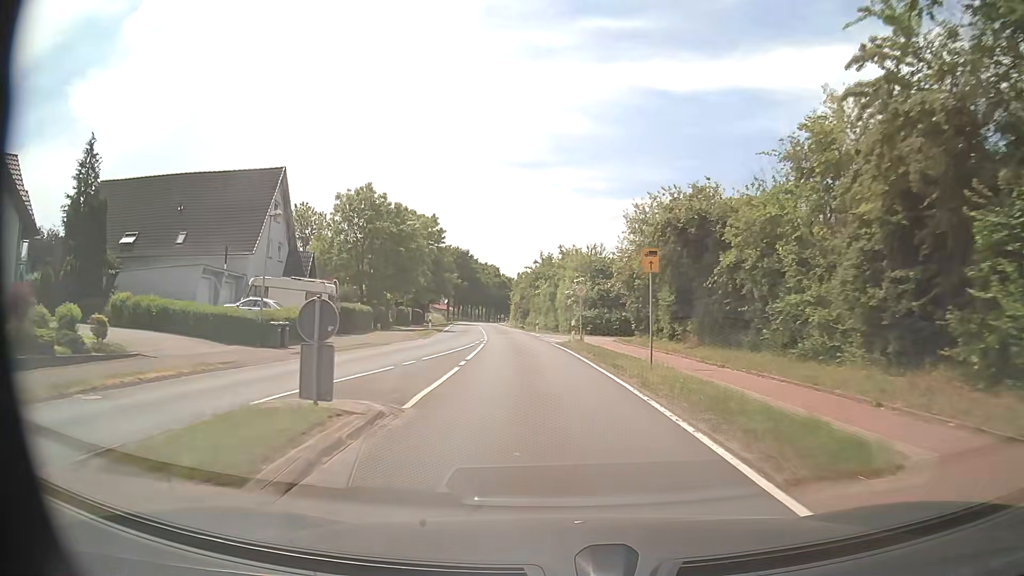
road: secondary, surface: asphalt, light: Day
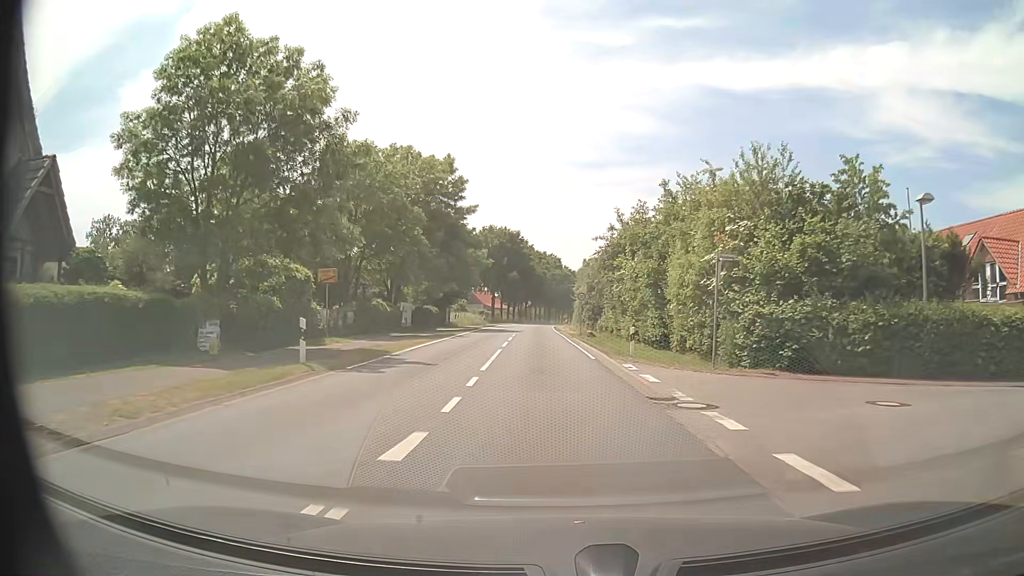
(-1.8, +32.1) m; -5°
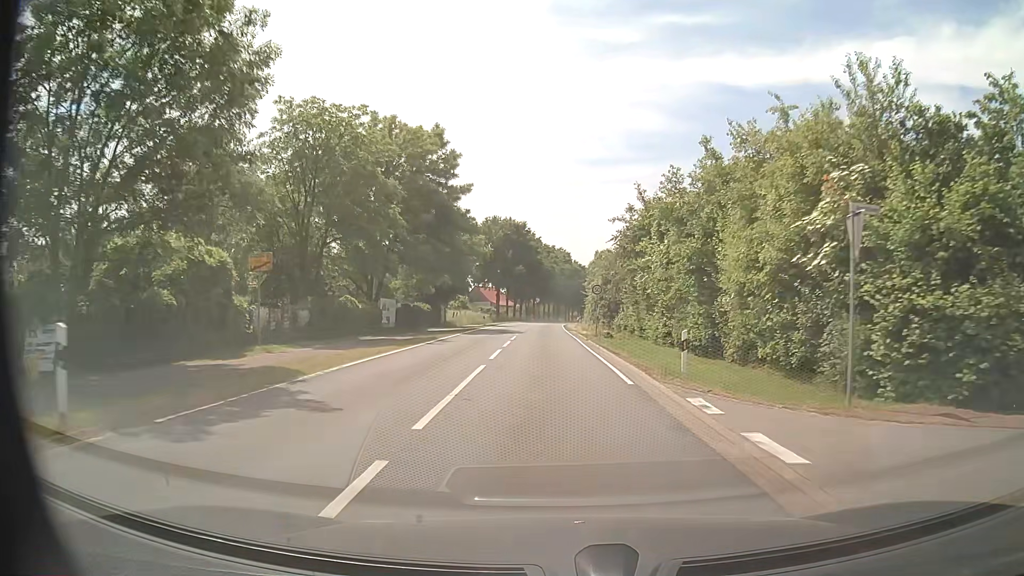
(-0.1, +8.1) m; -1°
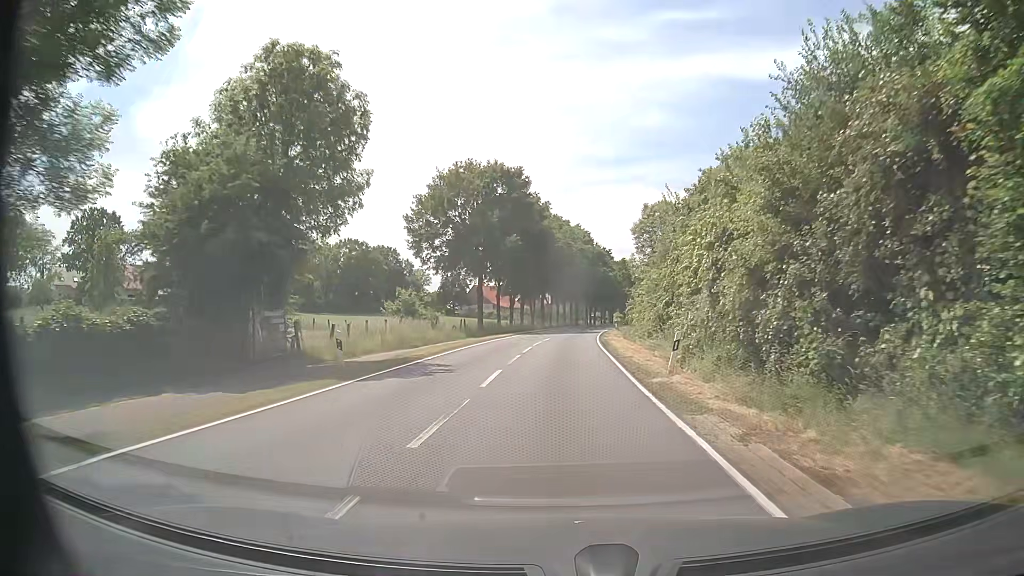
(-0.9, +40.8) m; -1°
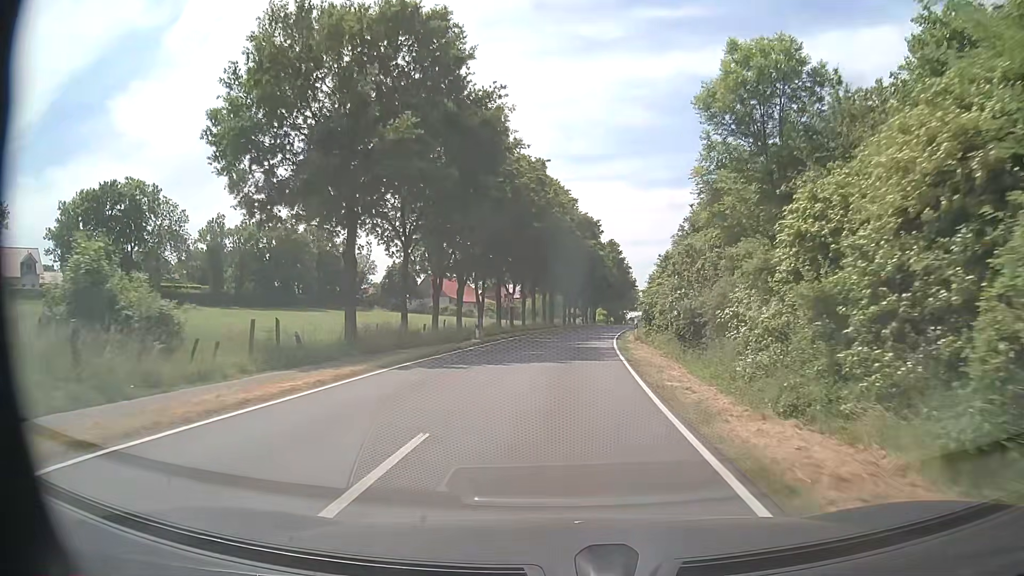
(+0.5, +33.3) m; +2°
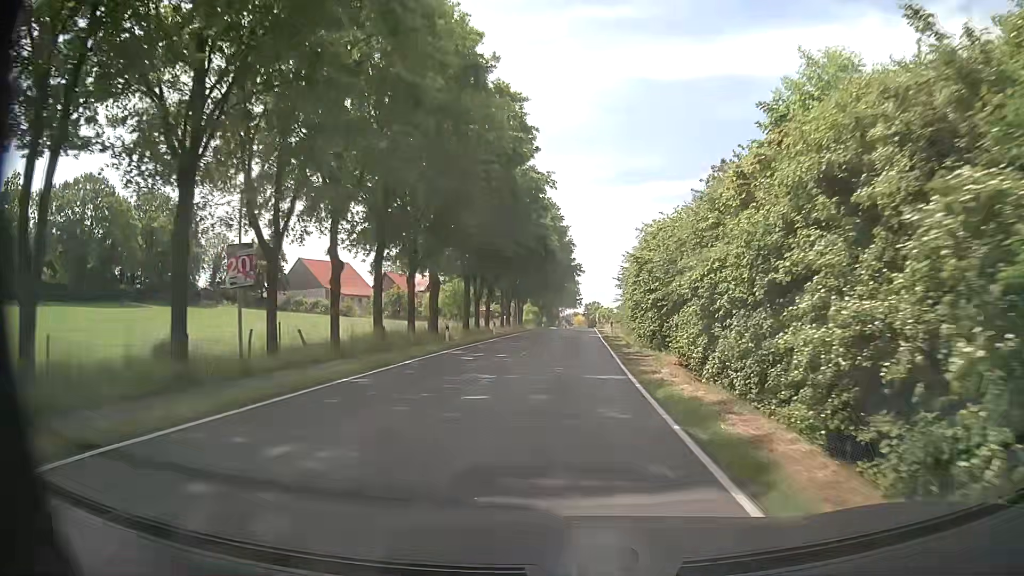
(+2.0, +42.0) m; +6°
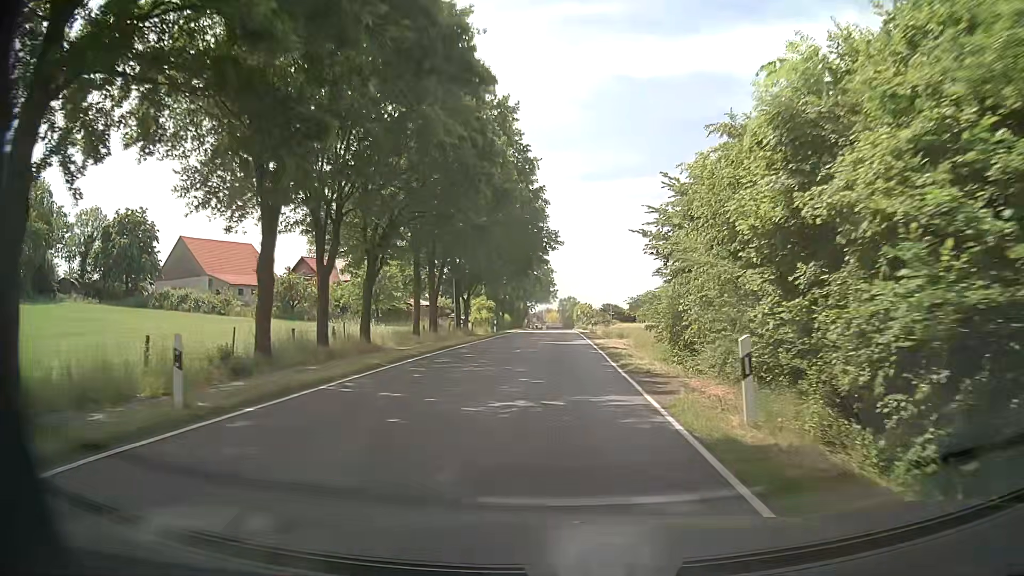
(+0.8, +33.3) m; +3°
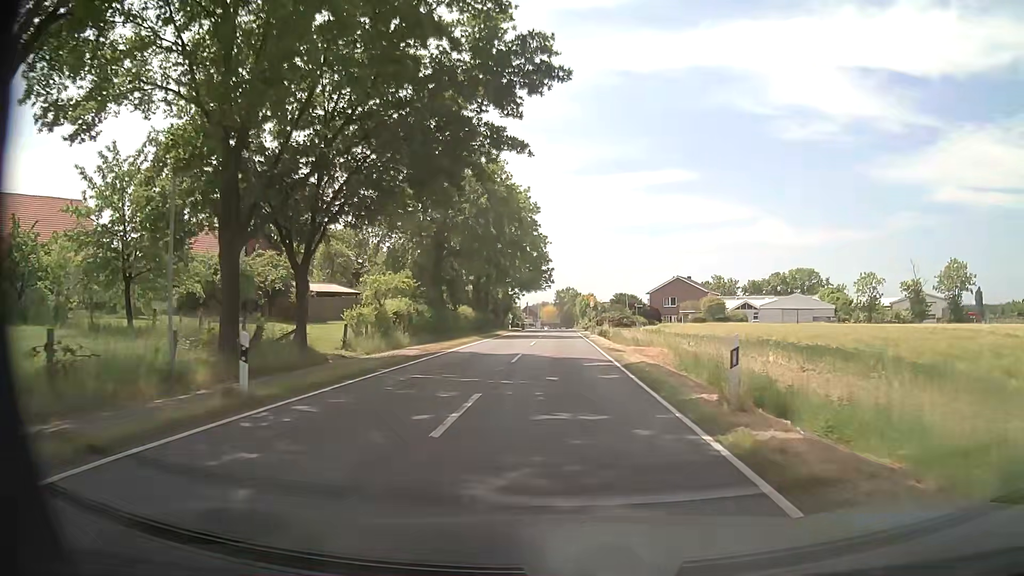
(-0.1, +40.6) m; -1°
(0, +10) (0, +20) (+1, +30) (+1, +40) (+1, +50) (+1, +60) (+2, +70) (+2, +80) (+2, +90) (+2, +100) m
